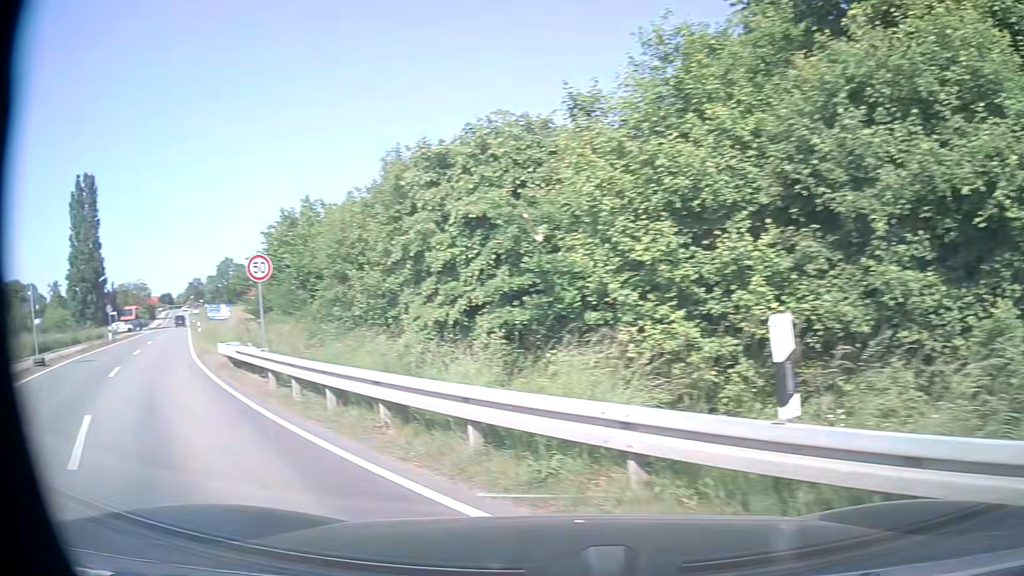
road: tertiary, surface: asphalt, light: Day
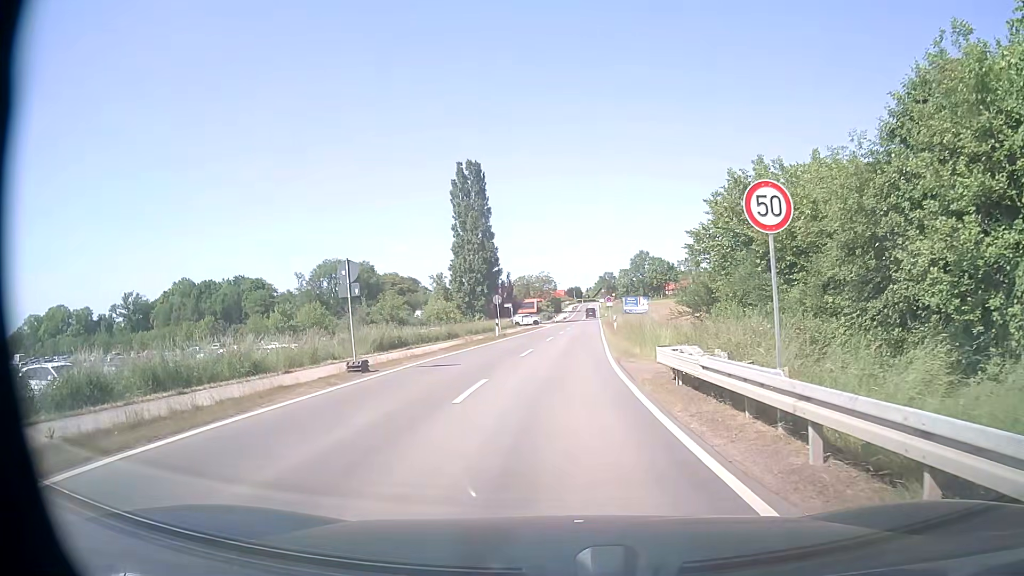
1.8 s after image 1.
(-3.4, +7.2) m; -35°
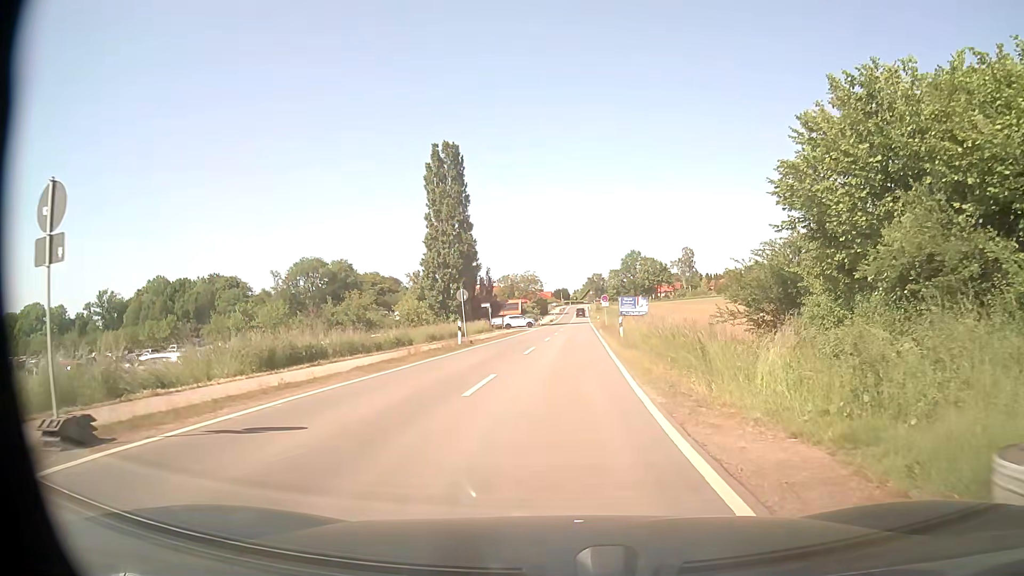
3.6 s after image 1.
(+0.1, +11.7) m; +1°
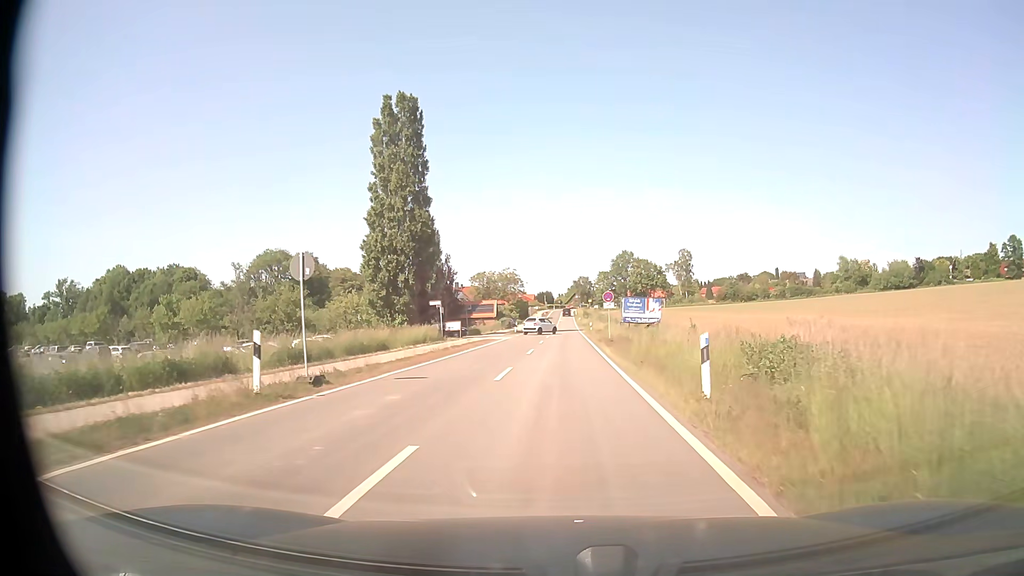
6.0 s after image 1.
(+0.3, +20.6) m; +2°
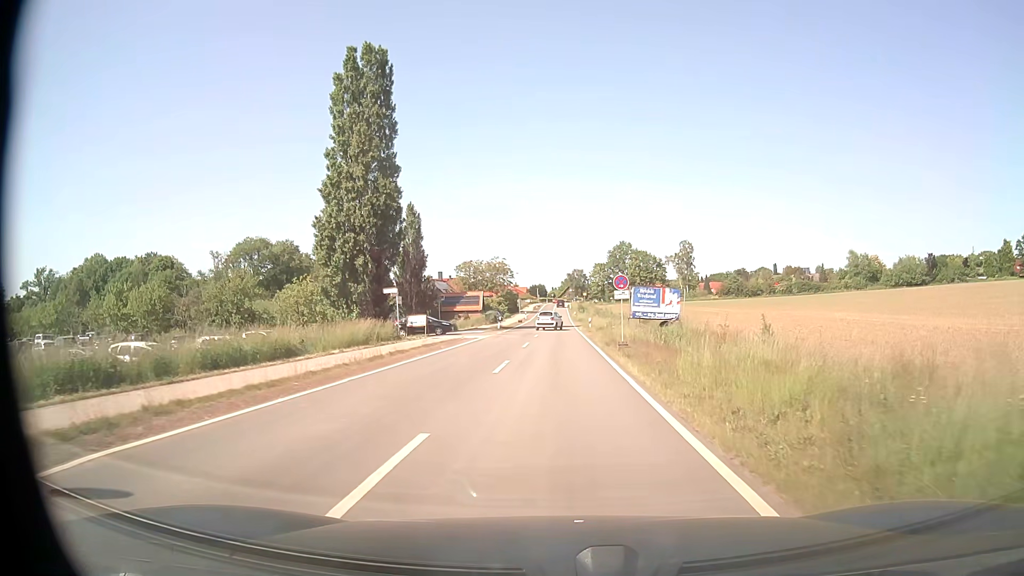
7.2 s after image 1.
(+0.1, +11.5) m; +1°
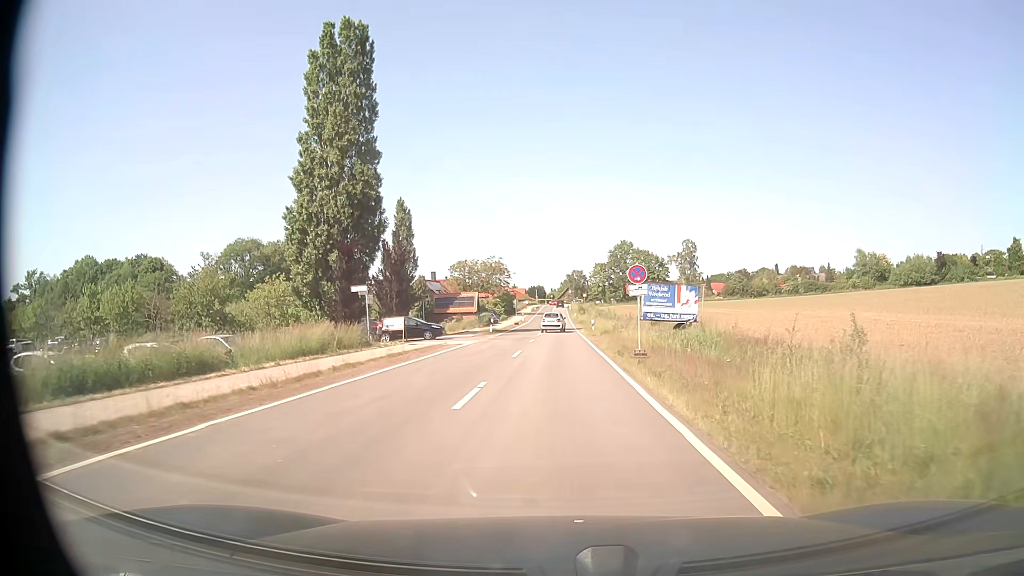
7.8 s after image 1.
(0.0, +5.9) m; 0°
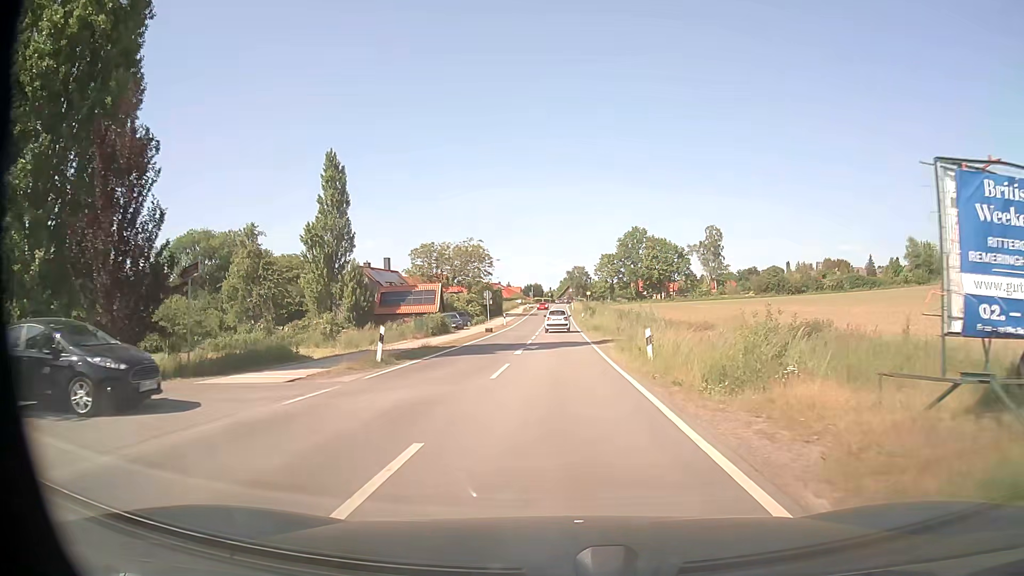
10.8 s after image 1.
(0.0, +30.8) m; 0°
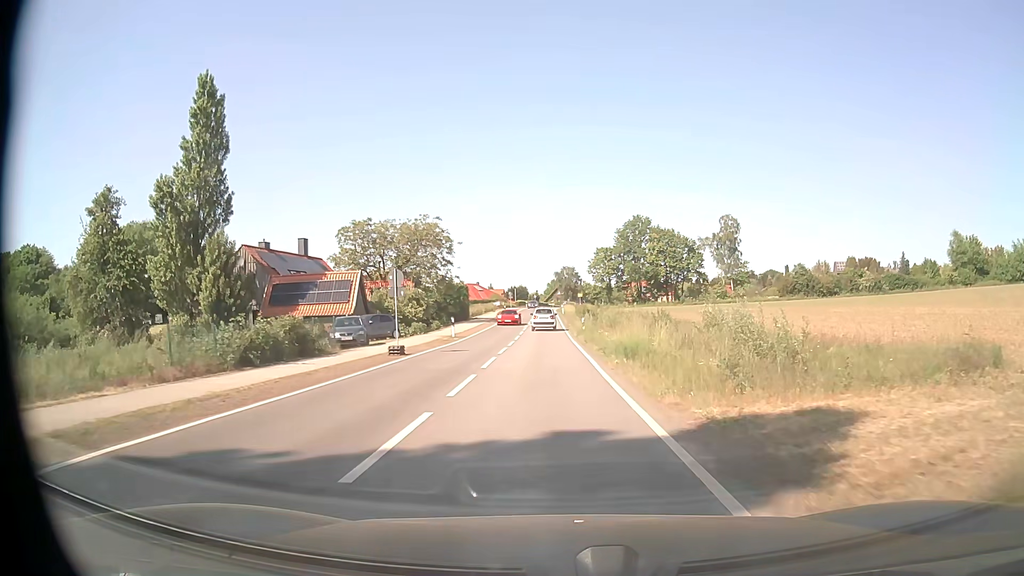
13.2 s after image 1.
(+0.1, +25.2) m; +1°
(0, +10) (0, +20) (0, +30) (-1, +40) (-1, +50) (-1, +60) (-1, +70) (-2, +80) (-2, +90) (-2, +100) m
